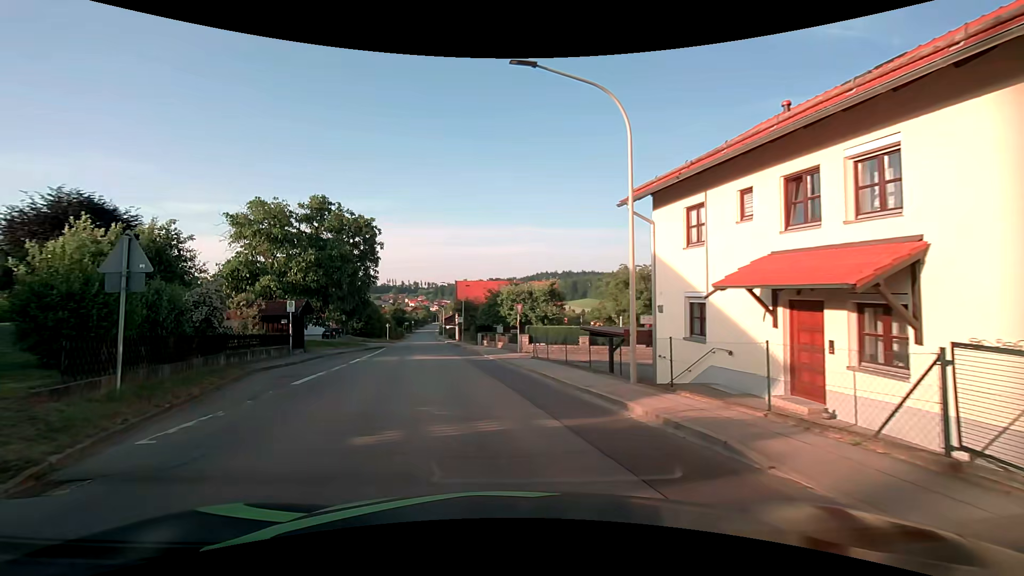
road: tertiary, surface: asphalt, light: Day
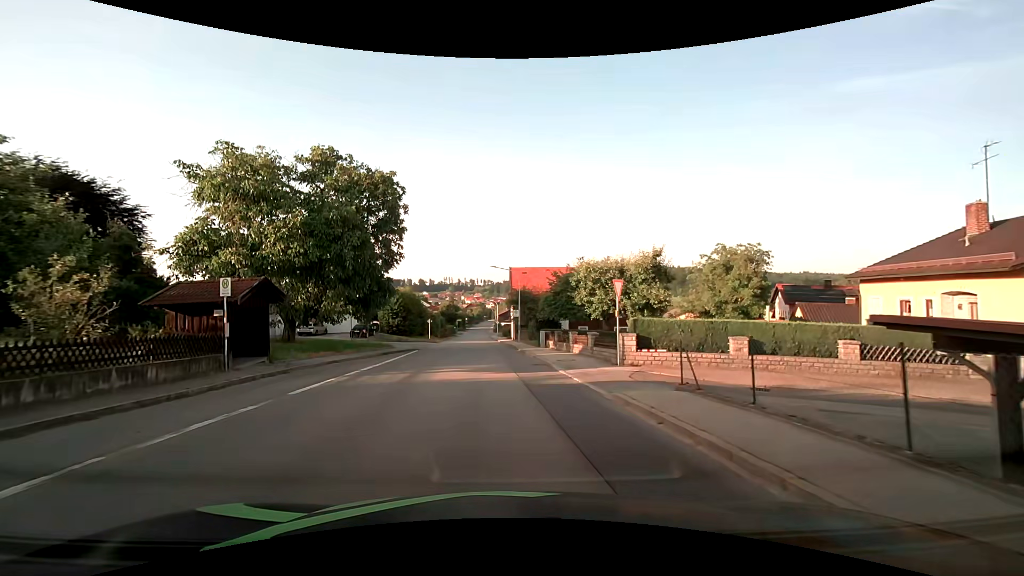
(-1.2, +13.2) m; -7°
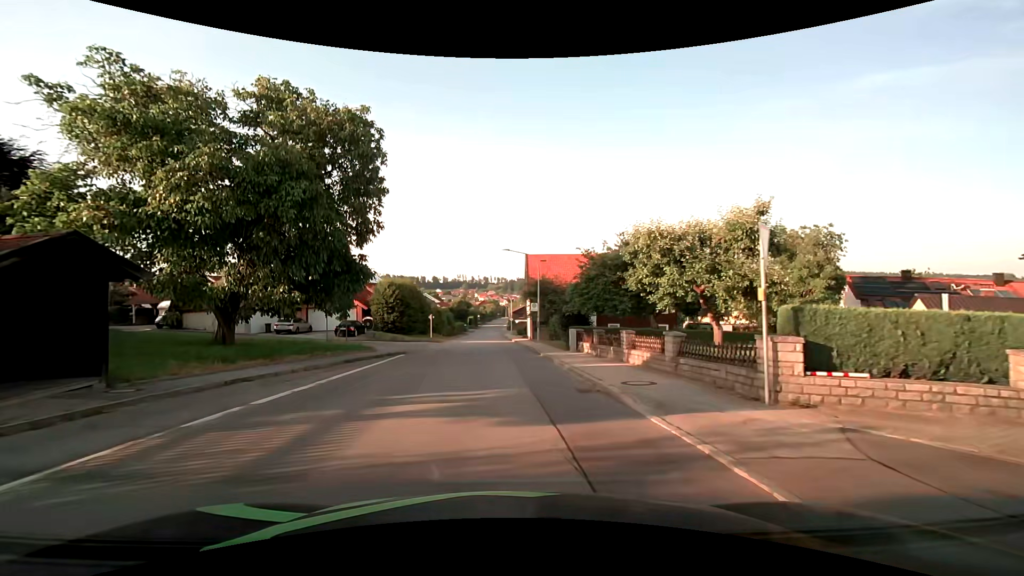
(-0.1, +9.1) m; -1°
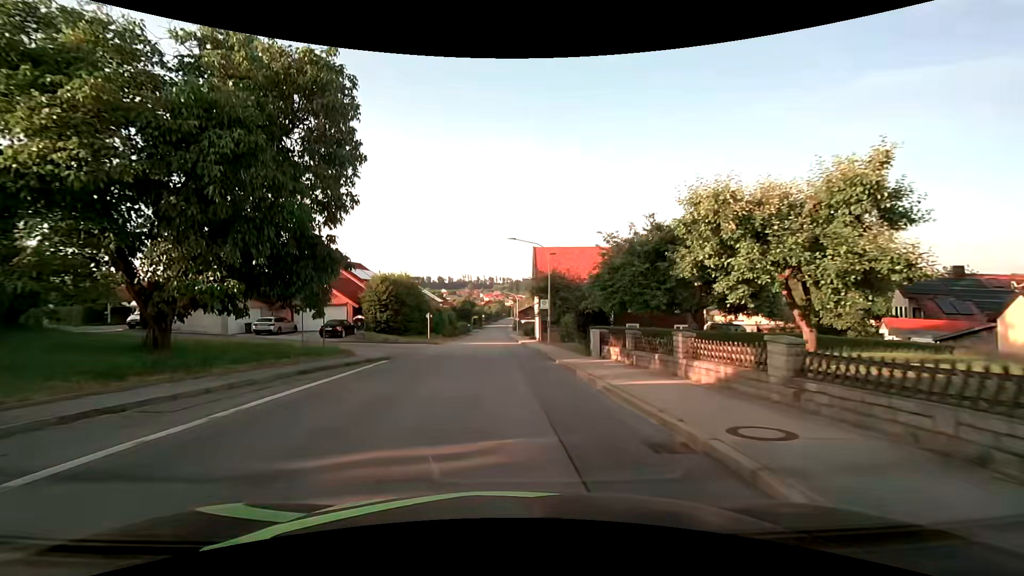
(0.0, +4.9) m; -1°
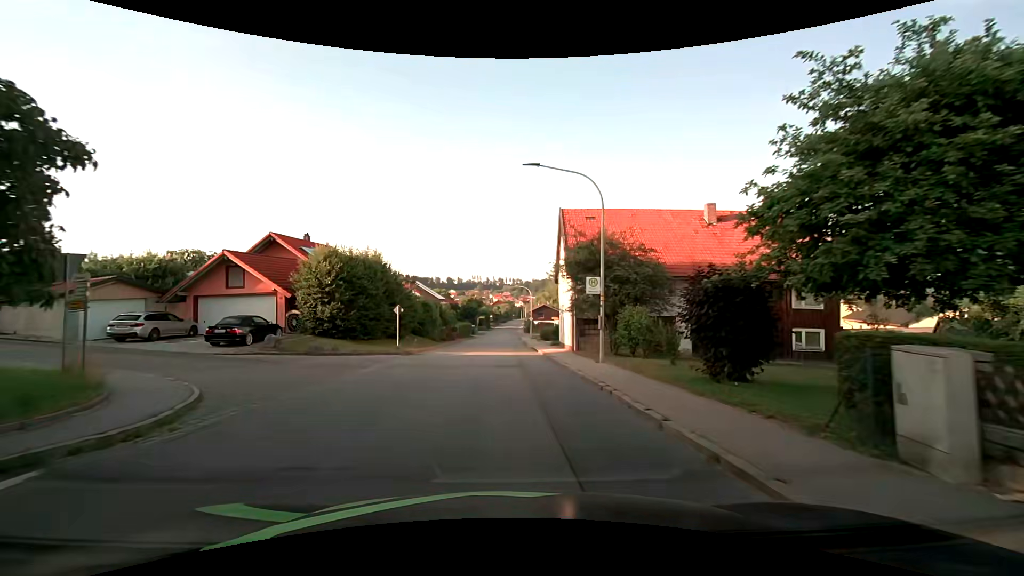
(-0.1, +15.9) m; 0°
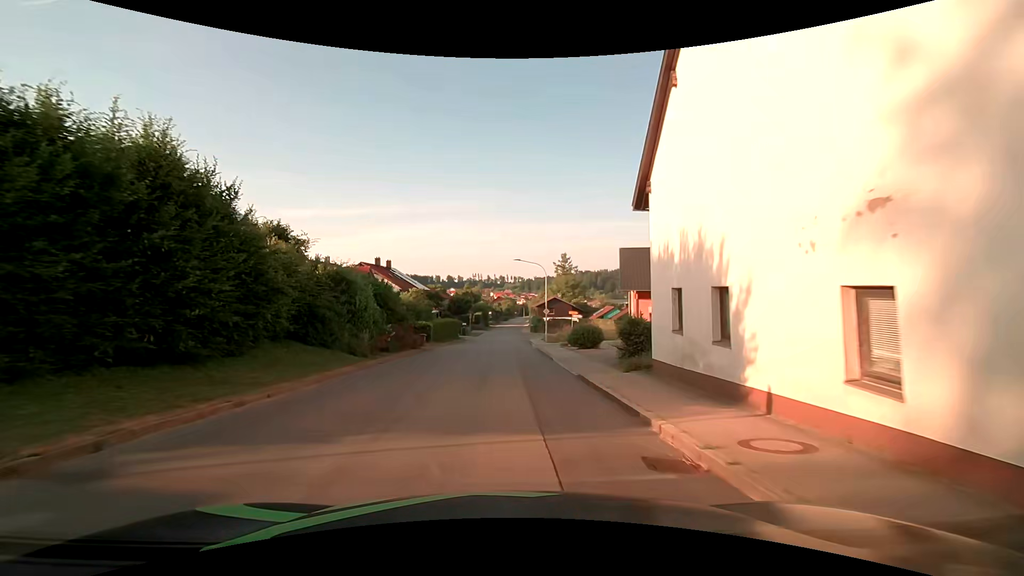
(-0.2, +23.5) m; 0°
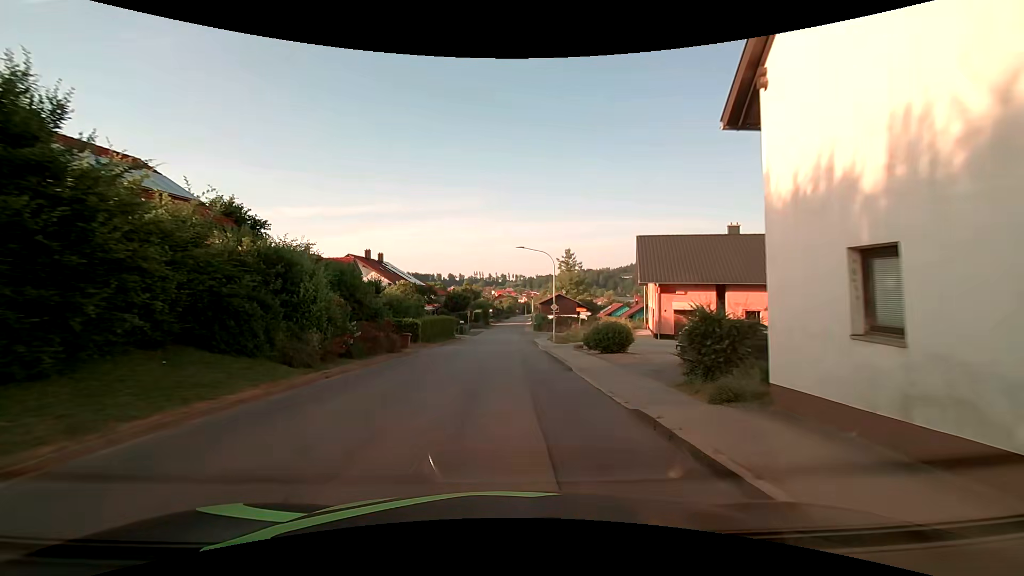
(0.0, +6.1) m; -1°
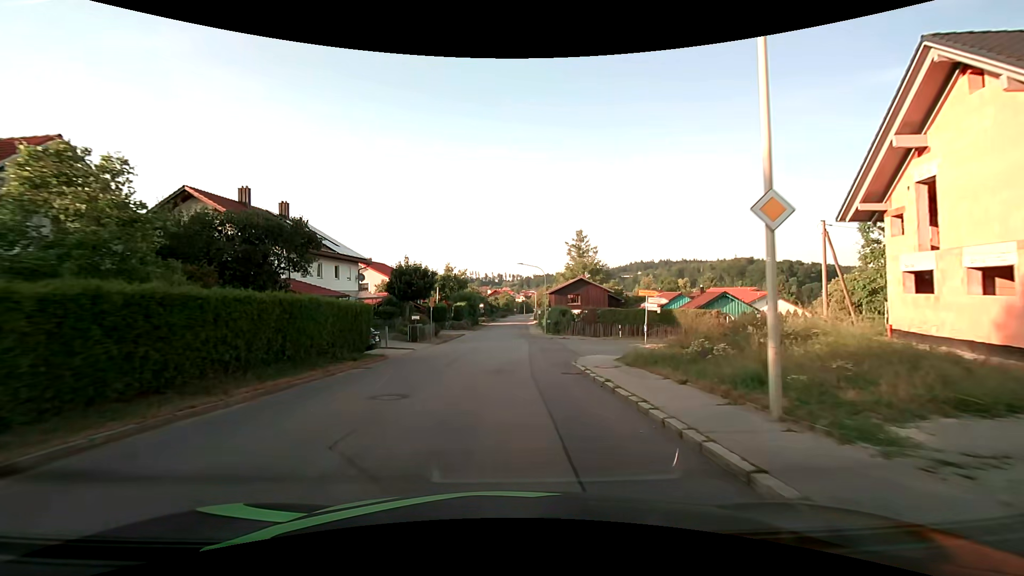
(+0.1, +31.3) m; +1°
(0, +10) (0, +20) (0, +30) (0, +40) (+1, +50) (+1, +60) (+1, +70) (+1, +80) (+1, +90) (+2, +100) m
